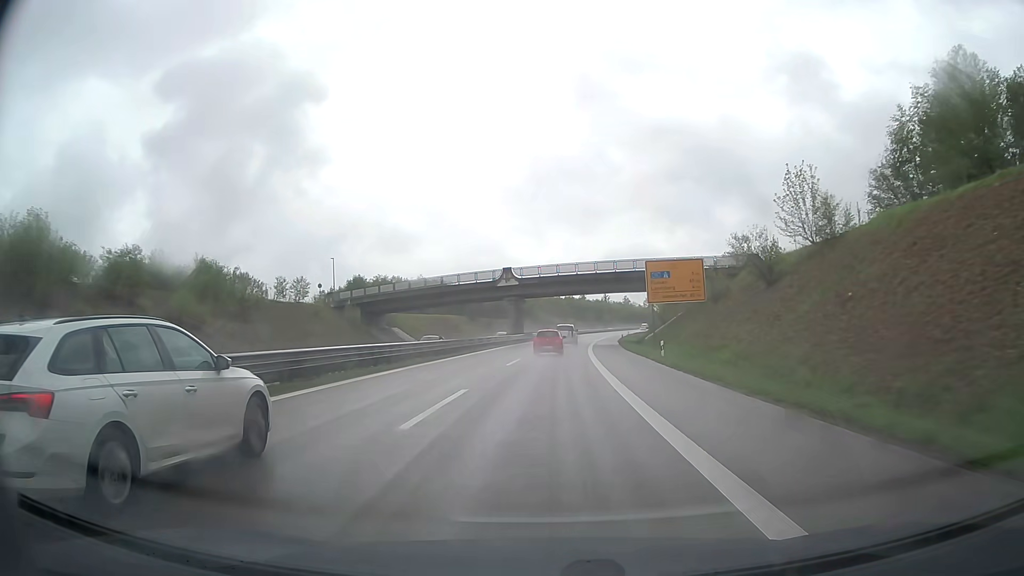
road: trunk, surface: asphalt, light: Day
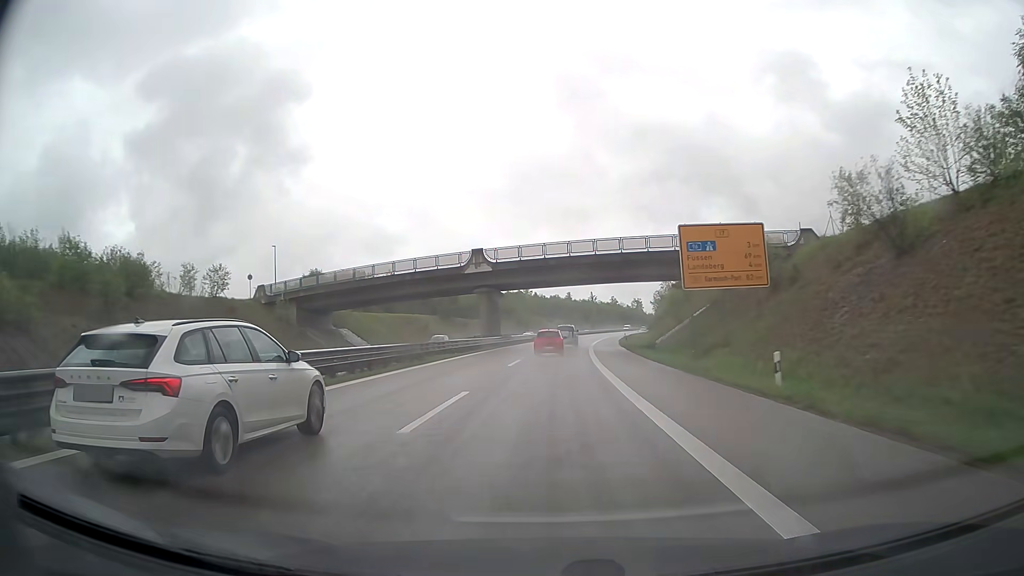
(+0.2, +18.1) m; +1°
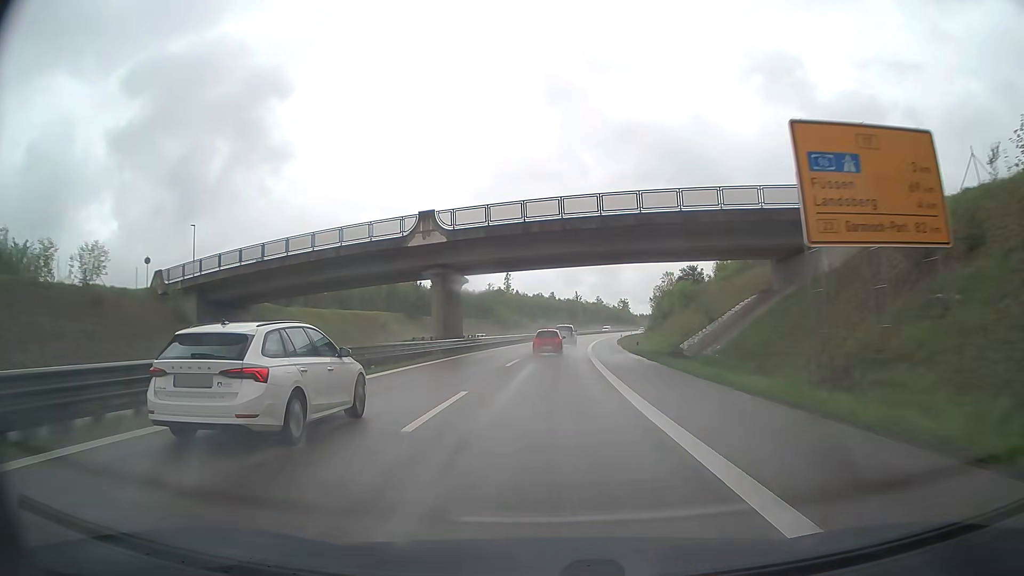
(+0.2, +18.1) m; +1°
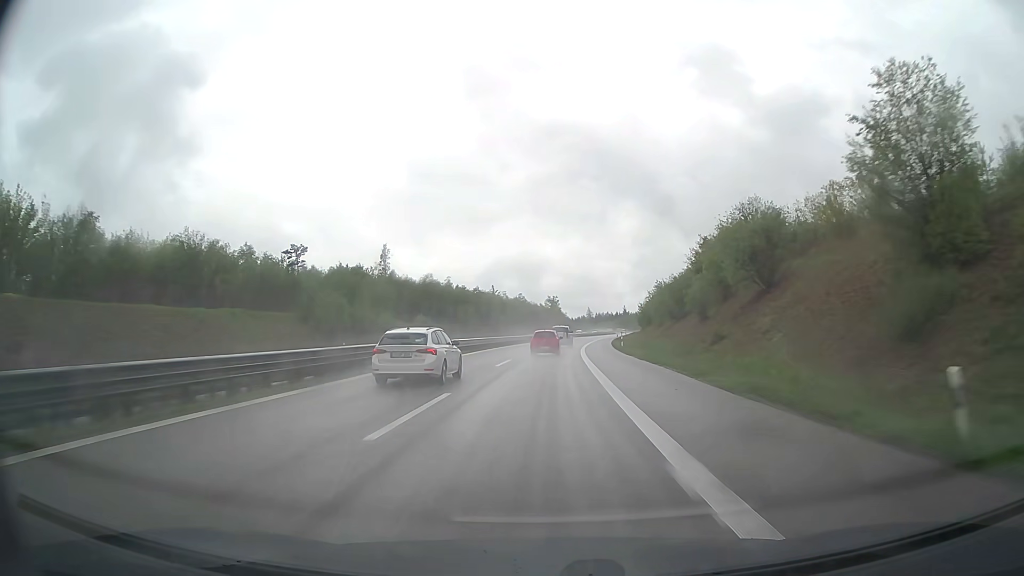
(+5.6, +89.8) m; +7°
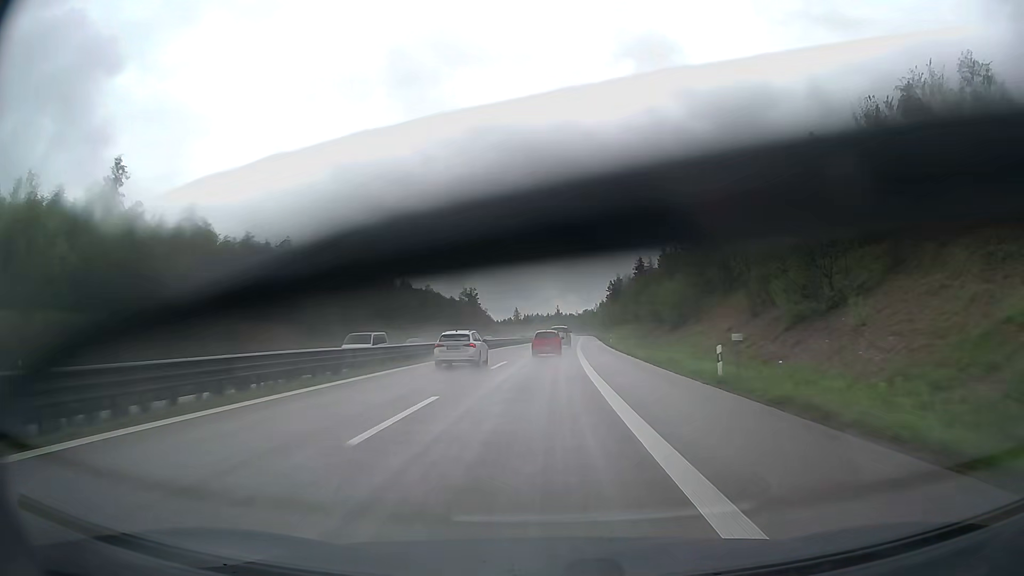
(+5.0, +89.7) m; +6°
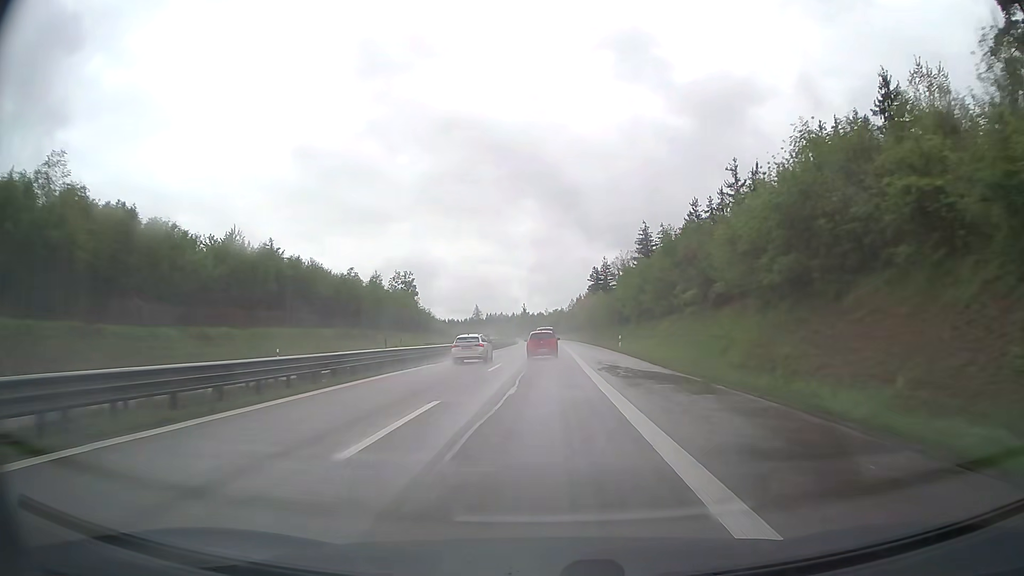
(+2.3, +72.1) m; +3°
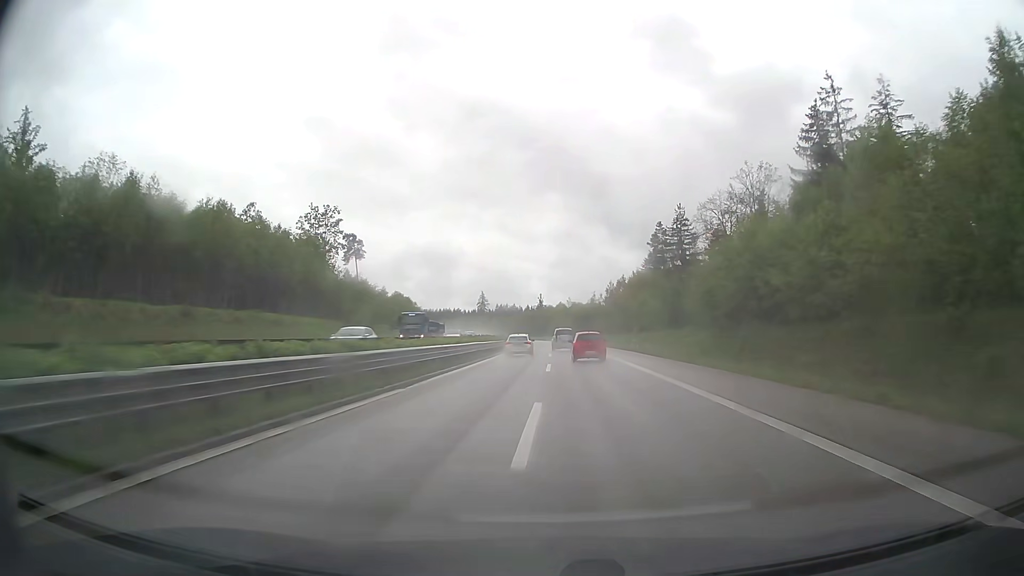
(-0.7, +90.4) m; -1°
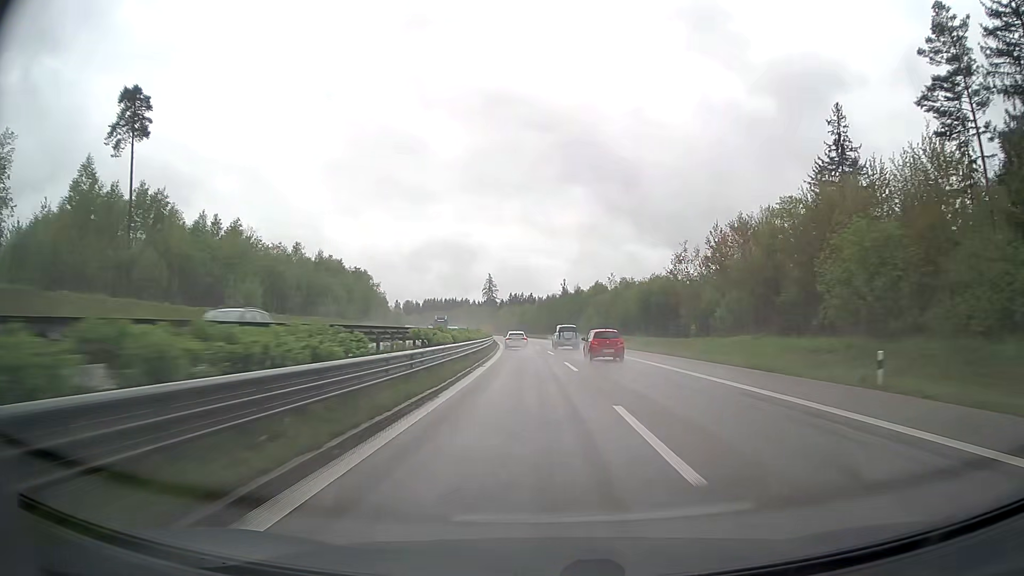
(-1.5, +90.7) m; -2°
(0, +10) (0, +20) (0, +30) (-1, +40) (-1, +50) (-2, +60) (-3, +70) (-4, +80) (-5, +90) (-6, +100) m
